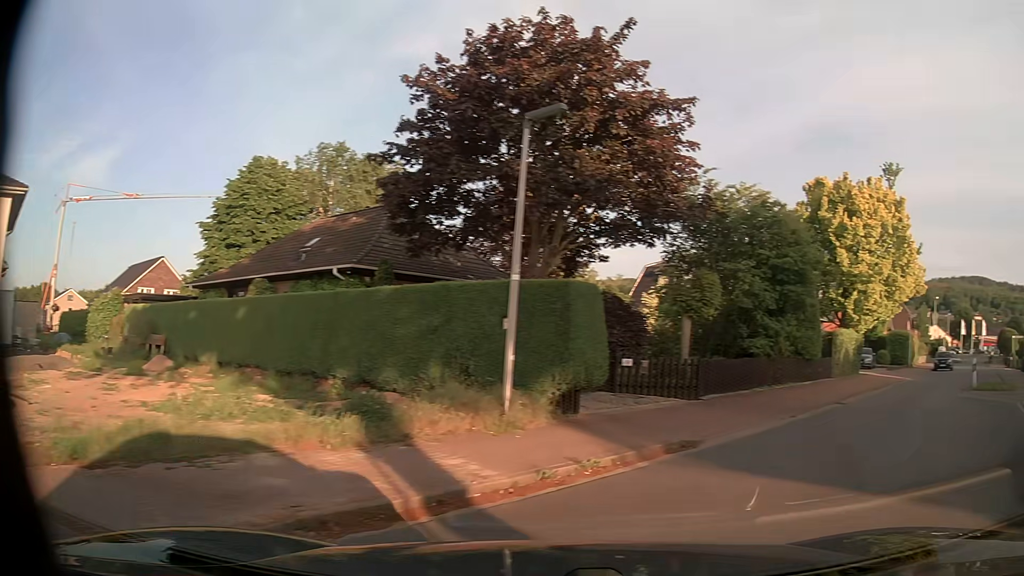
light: Day
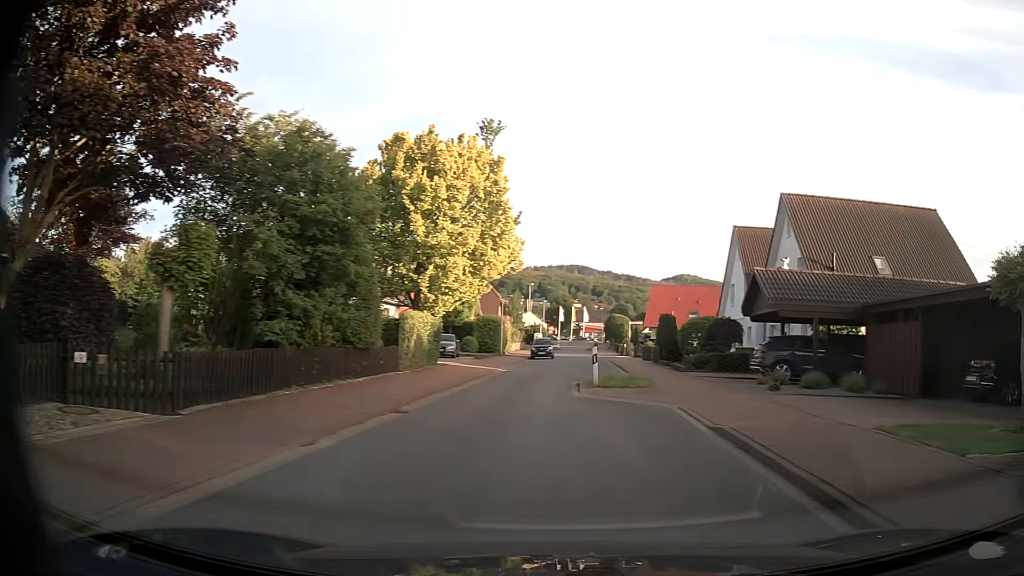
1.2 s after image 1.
(+1.8, +5.3) m; +35°
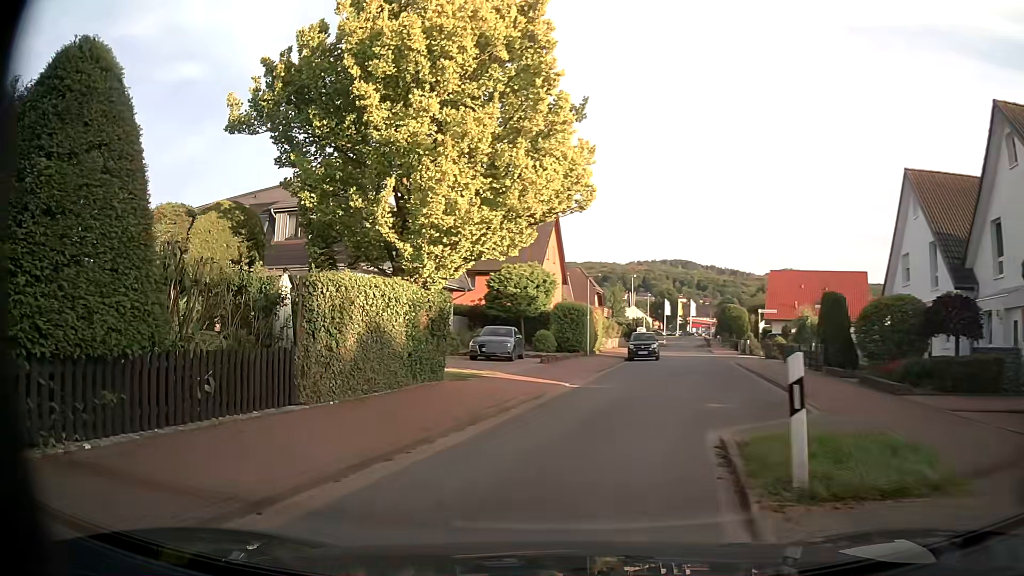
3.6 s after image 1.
(+0.2, +13.2) m; -11°
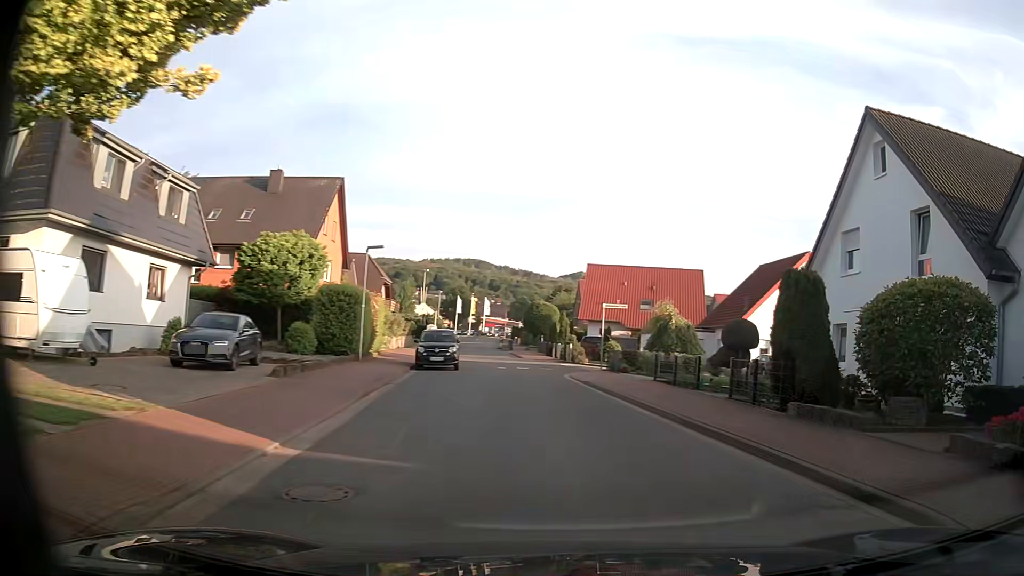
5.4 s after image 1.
(+0.8, +10.7) m; +18°
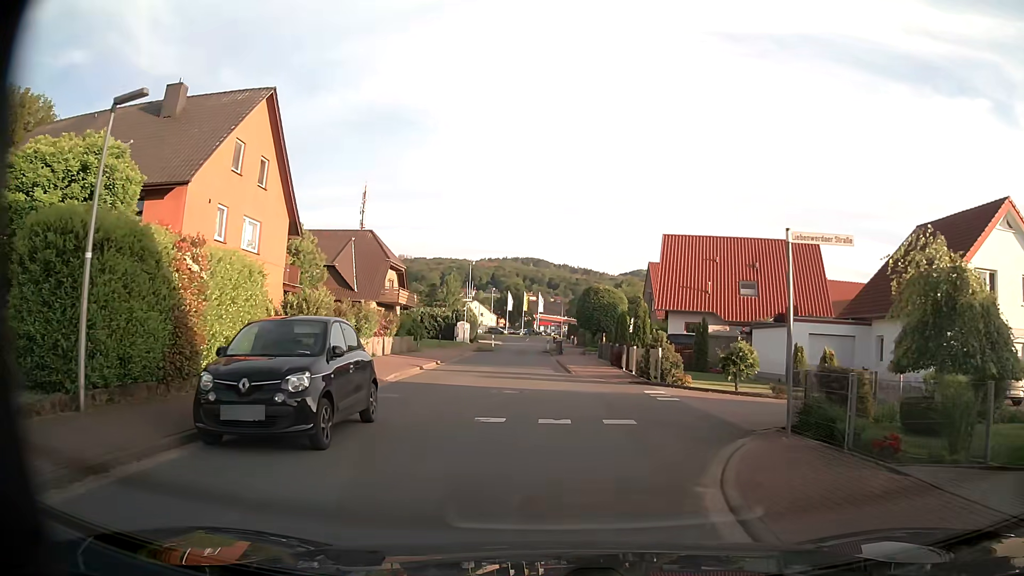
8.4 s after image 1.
(+0.1, +18.4) m; -5°
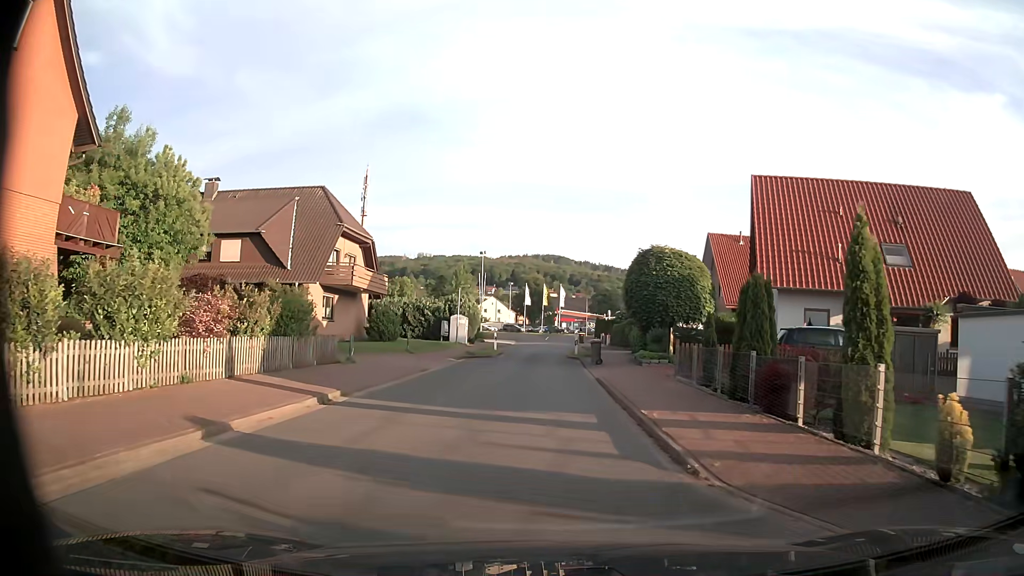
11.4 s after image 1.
(-0.3, +17.9) m; -2°
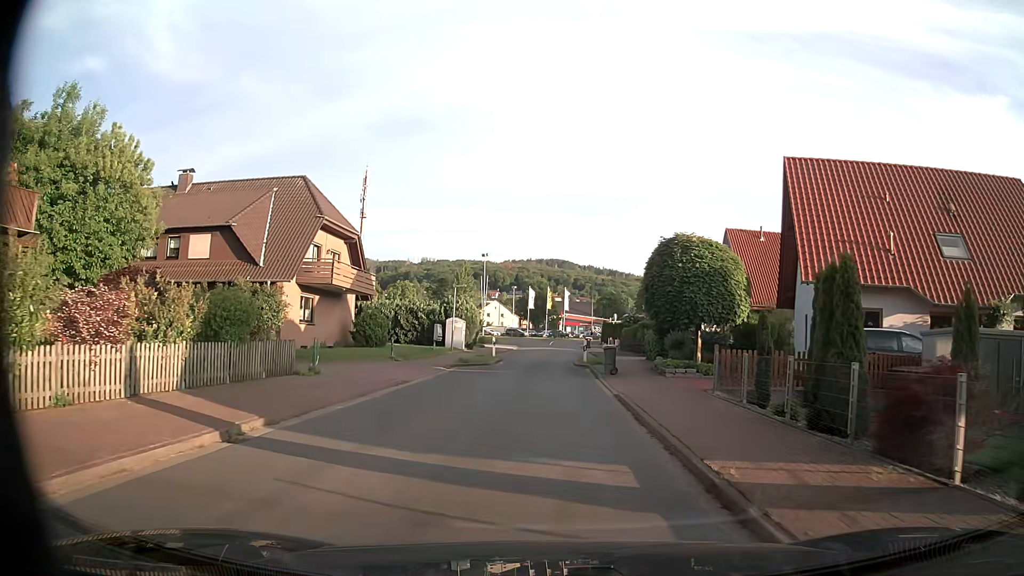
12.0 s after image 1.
(0.0, +4.2) m; -1°
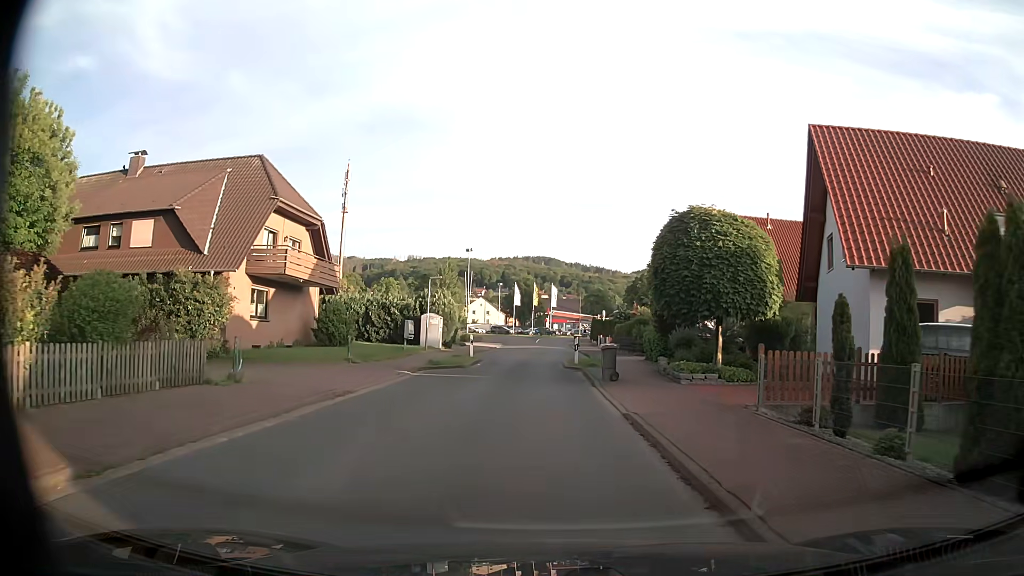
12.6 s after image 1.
(+0.1, +4.4) m; +1°
